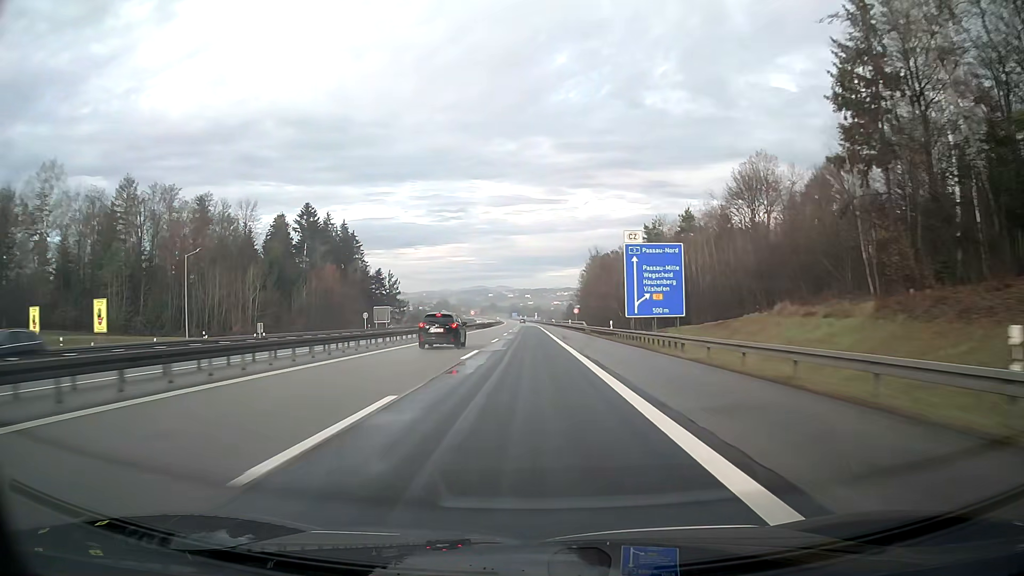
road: motorway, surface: asphalt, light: Day
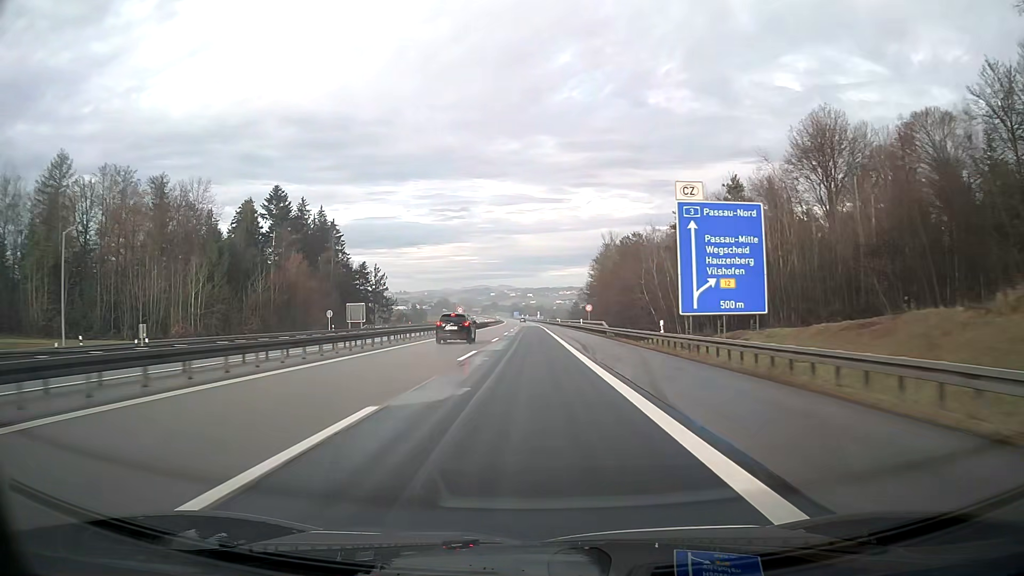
(0.0, +19.2) m; 0°
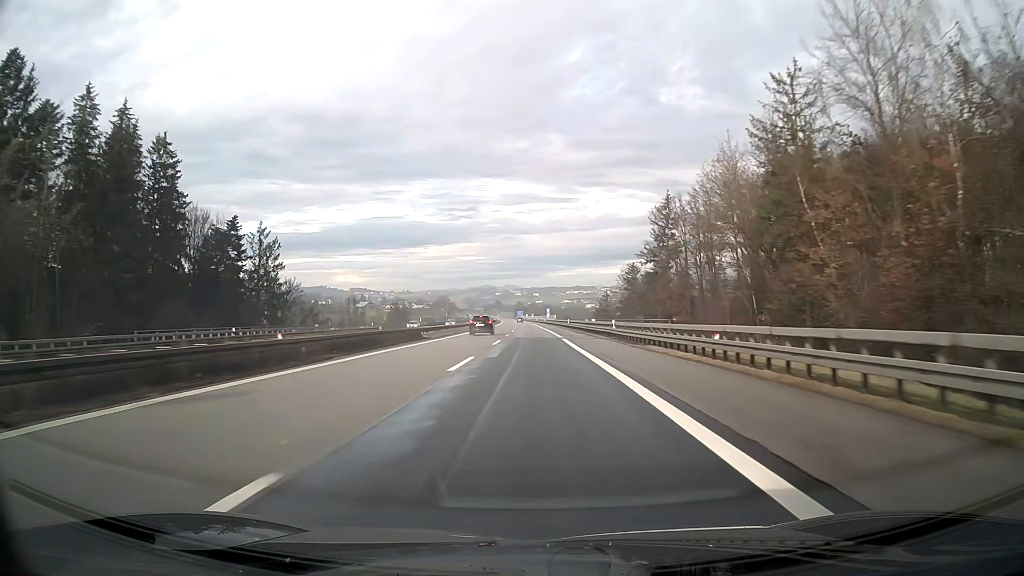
(-0.4, +76.8) m; -1°
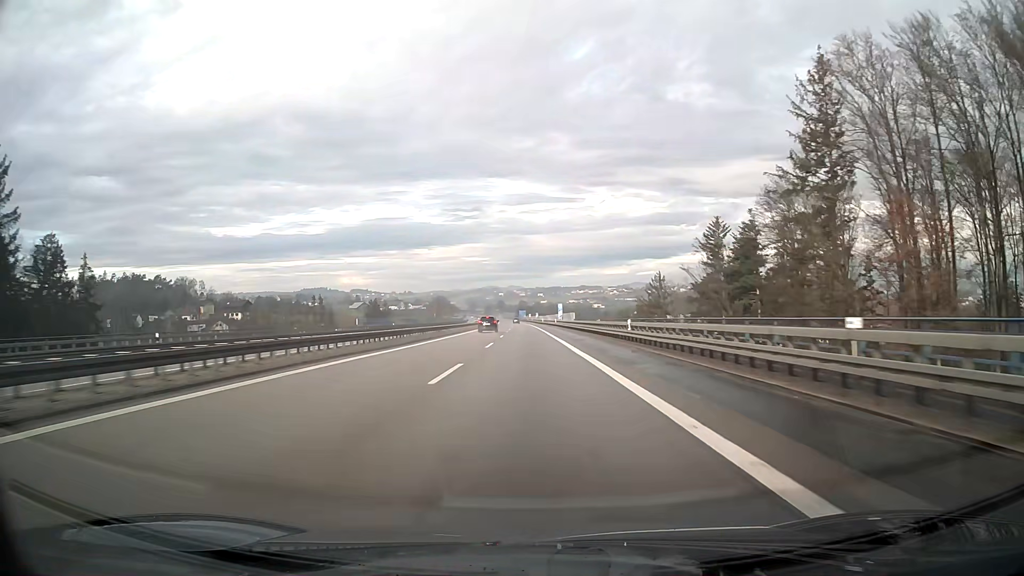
(-0.1, +57.5) m; 0°
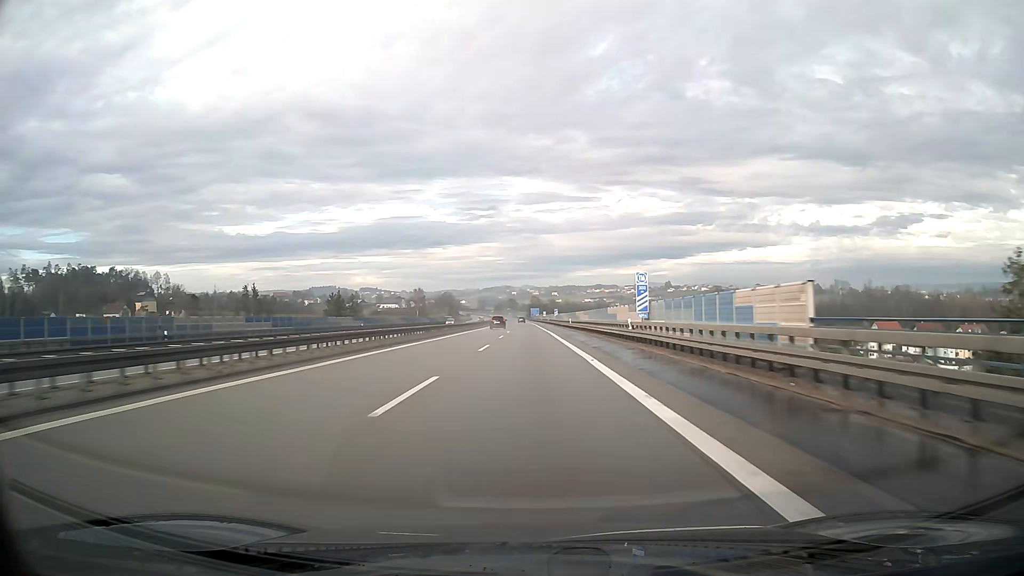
(-0.8, +76.6) m; -1°
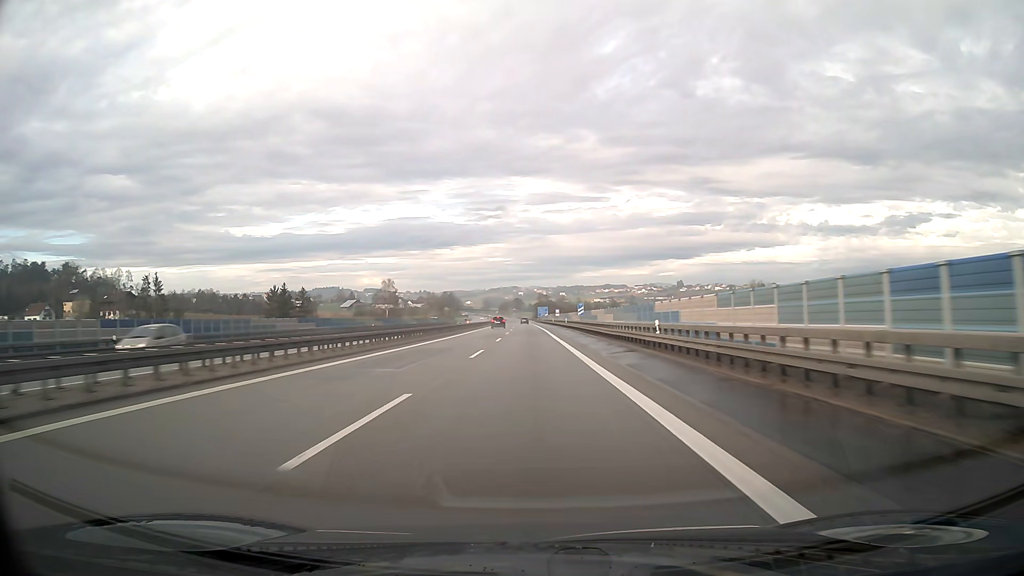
(-0.3, +57.5) m; -1°
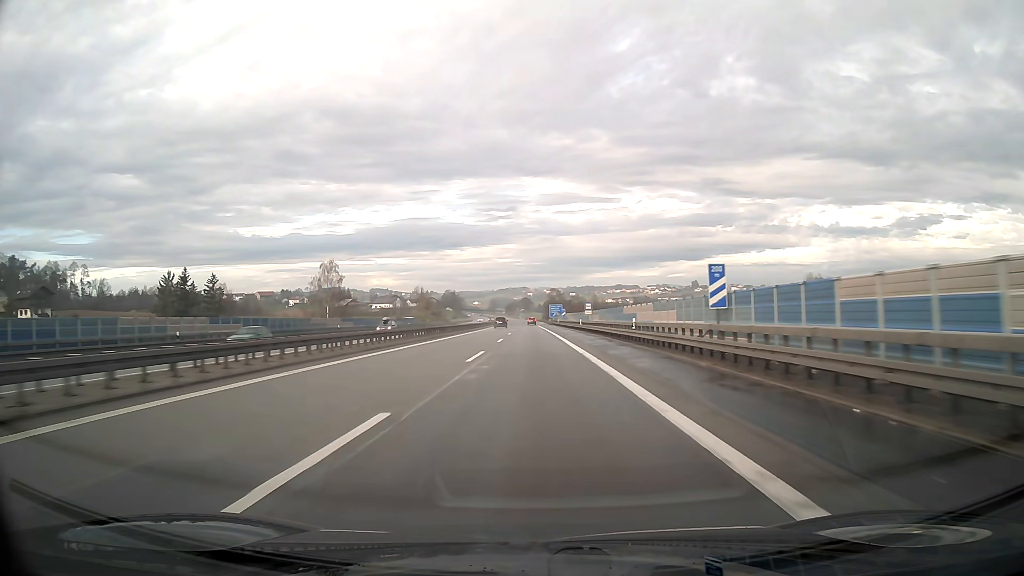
(-0.4, +57.2) m; -1°
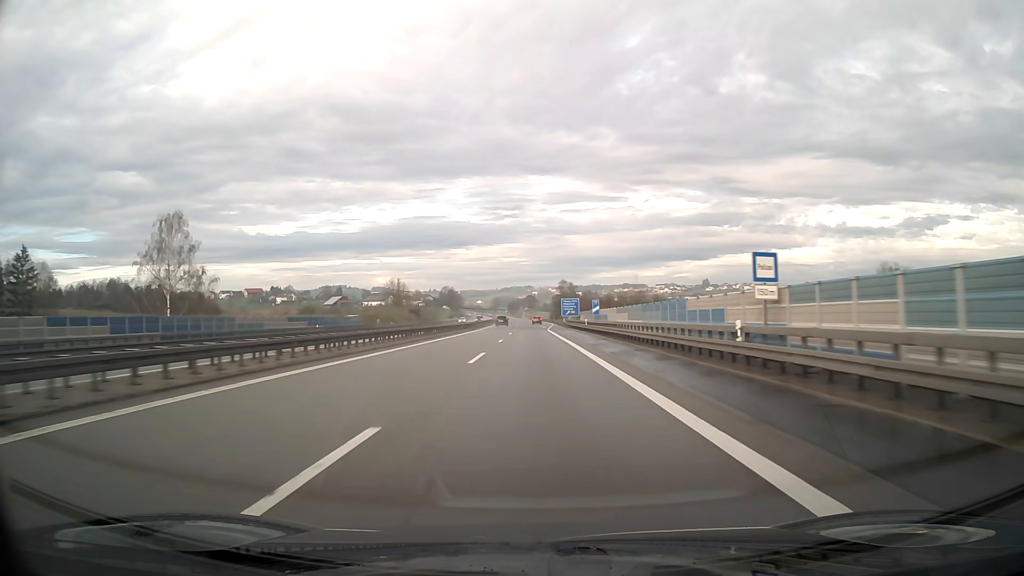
(-0.2, +55.5) m; 0°
